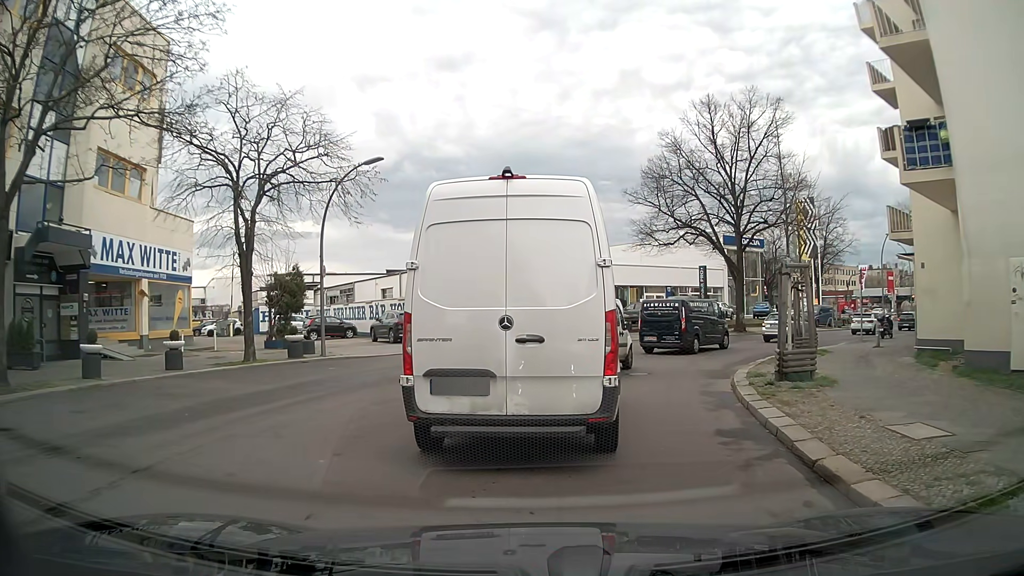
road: residential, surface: asphalt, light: Day
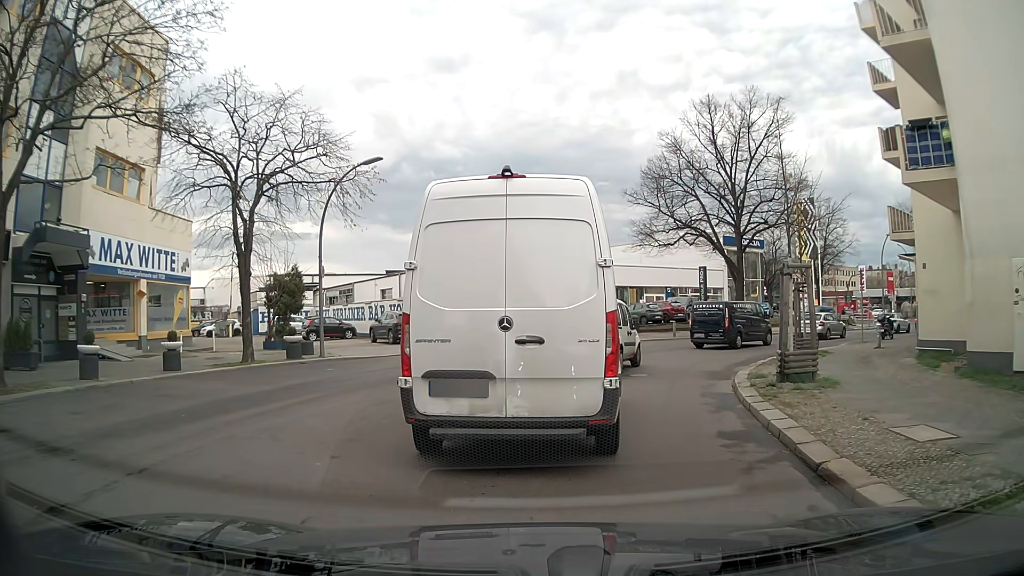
(0.0, +0.1) m; 0°
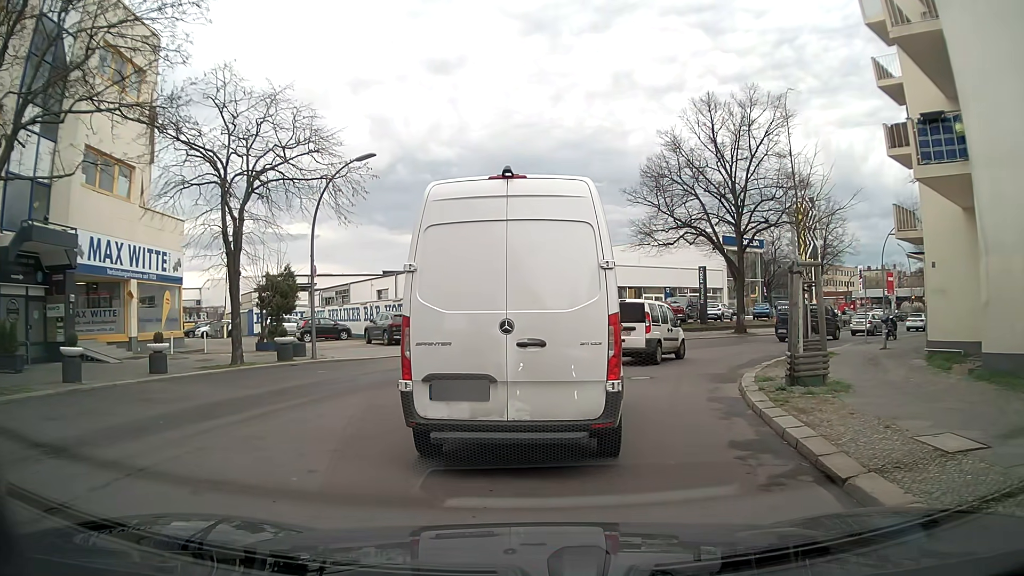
(0.0, +0.6) m; 0°
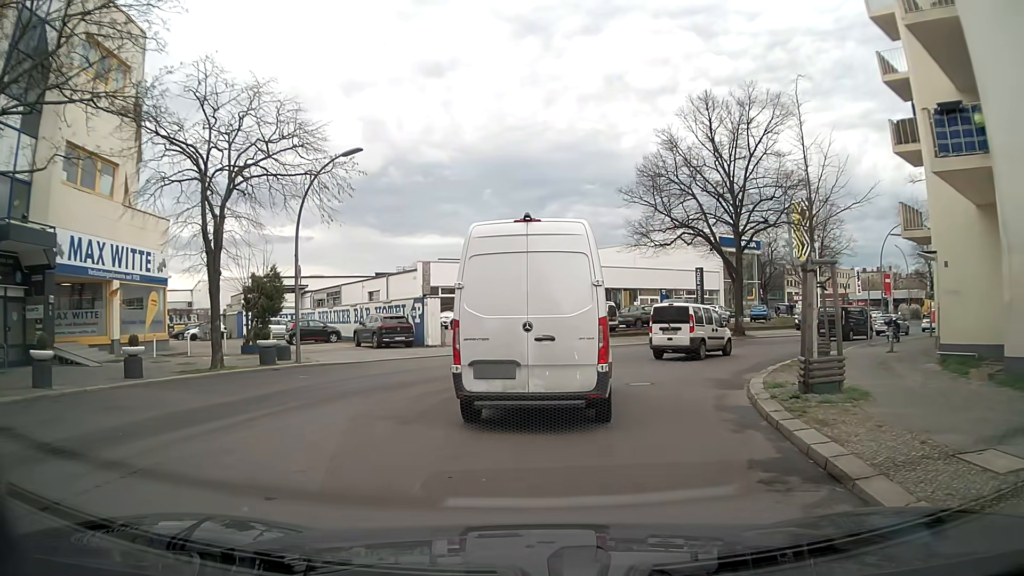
(0.0, +1.0) m; +1°
